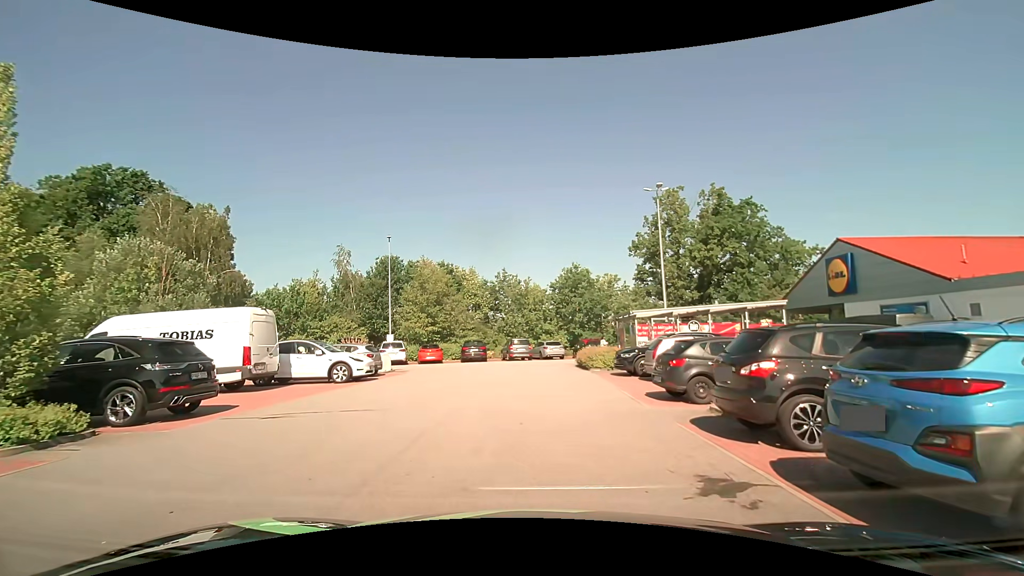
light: Day
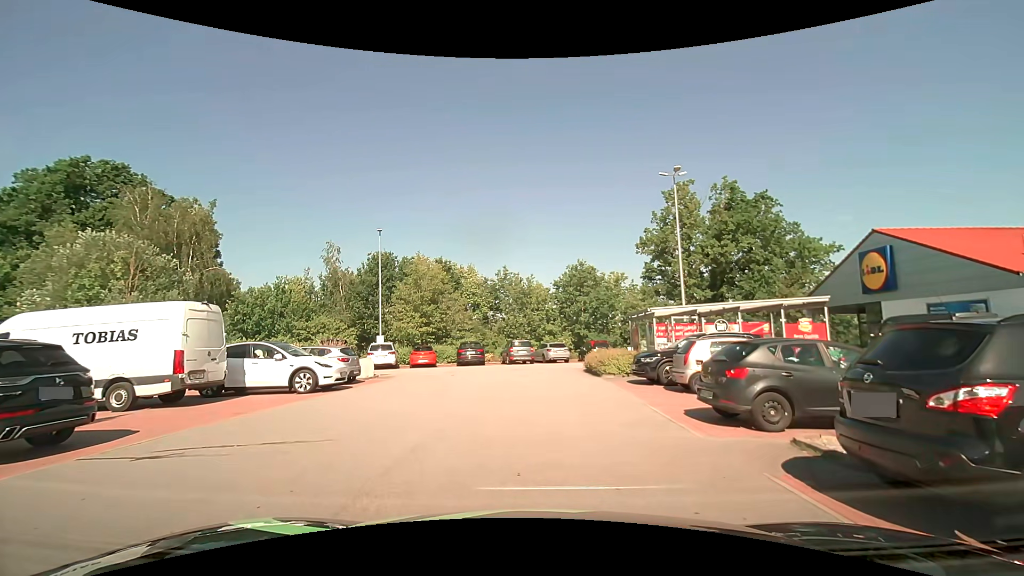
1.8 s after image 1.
(+0.1, +3.0) m; +2°
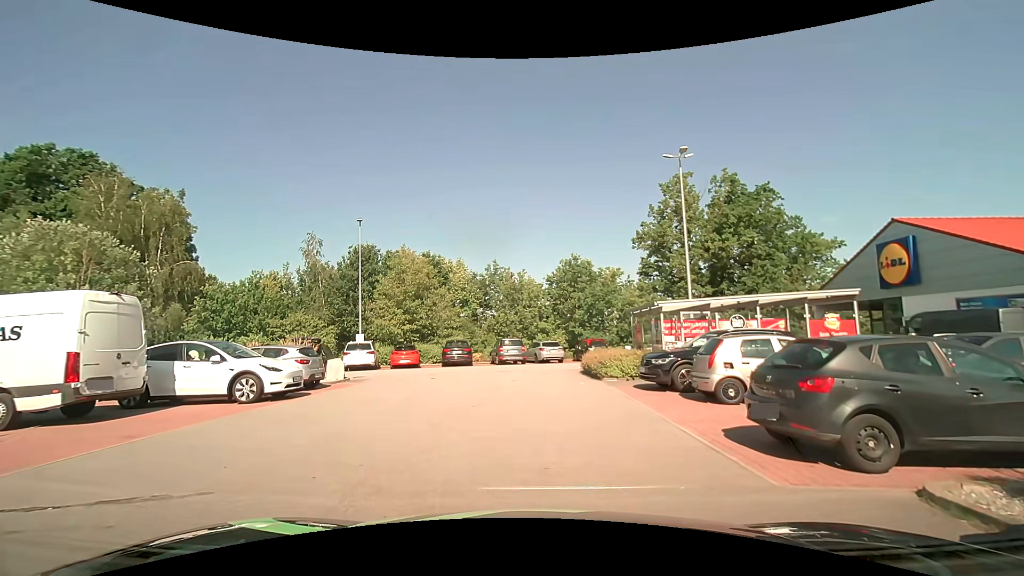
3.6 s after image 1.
(0.0, +2.5) m; -2°
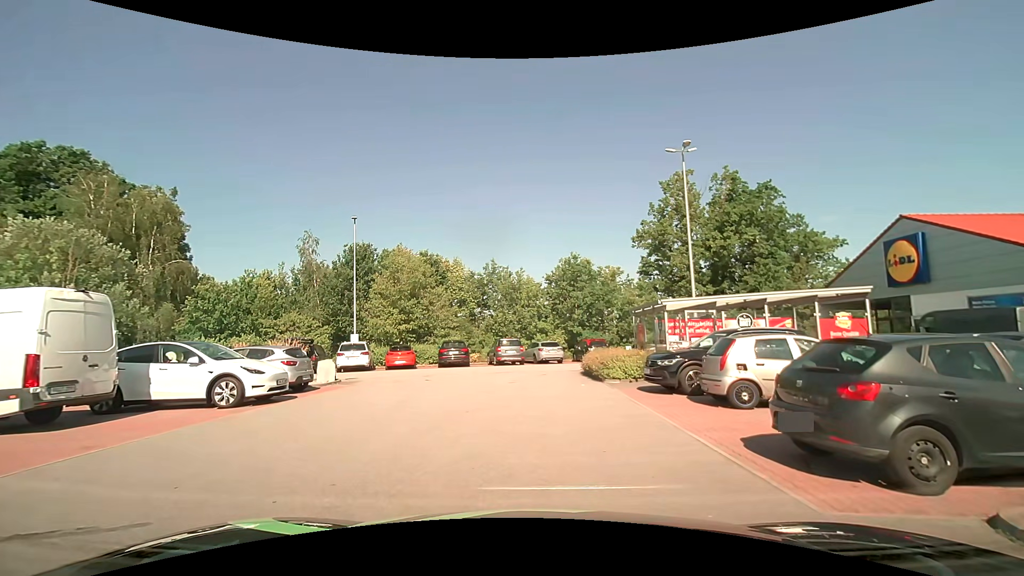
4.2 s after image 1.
(0.0, +0.7) m; 0°
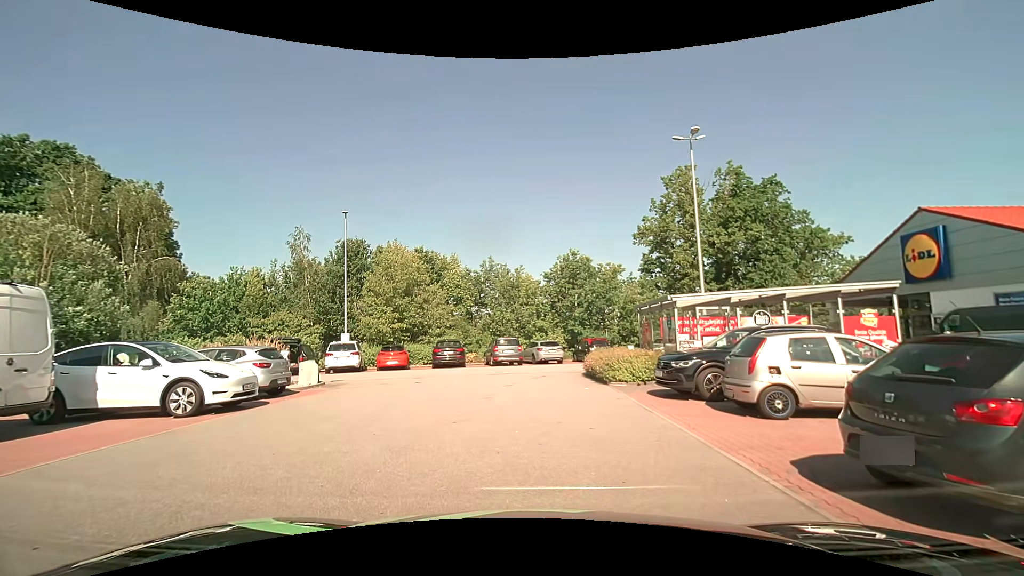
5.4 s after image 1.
(0.0, +1.4) m; 0°
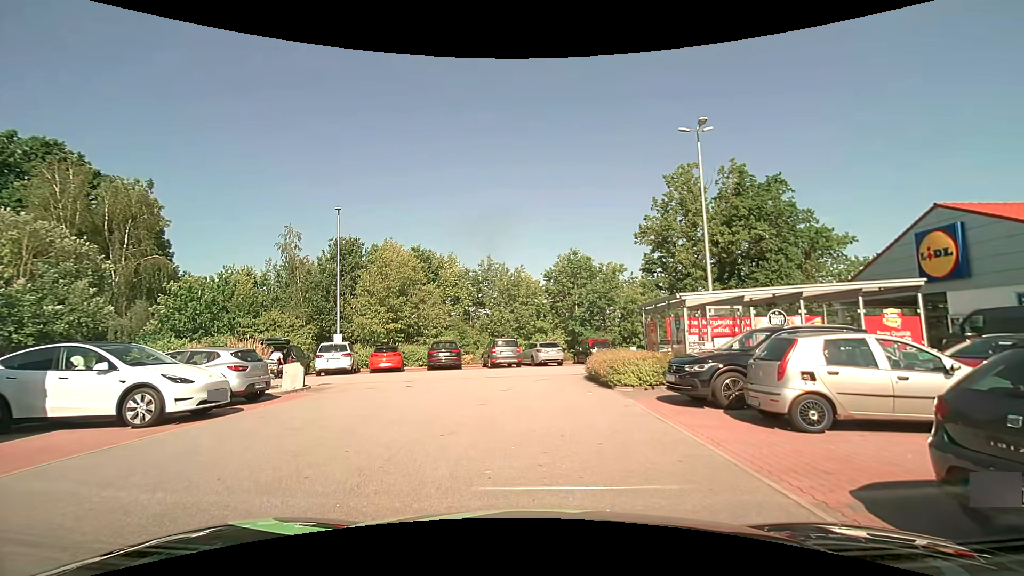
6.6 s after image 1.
(0.0, +1.0) m; 0°
